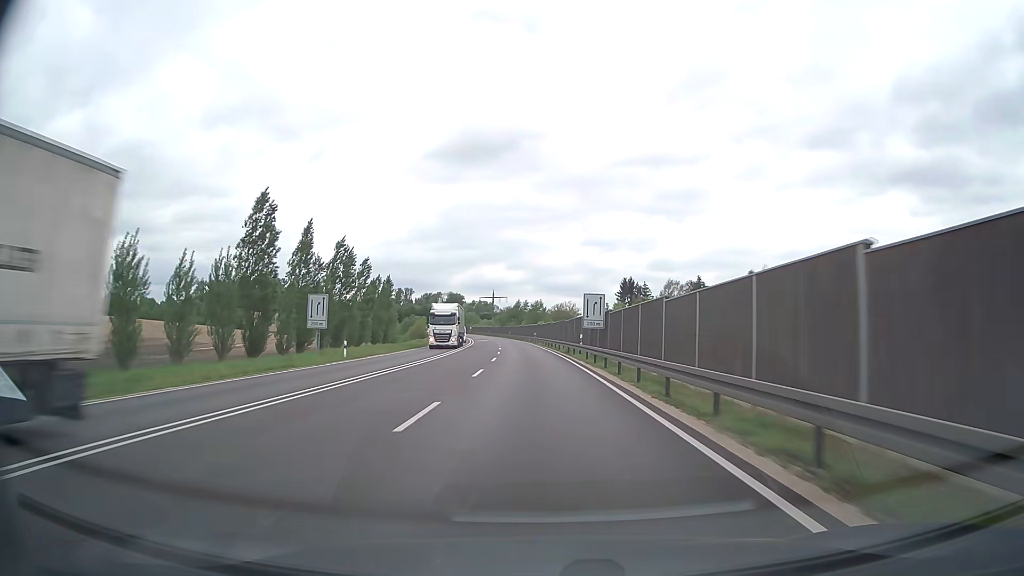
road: trunk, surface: asphalt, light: Day
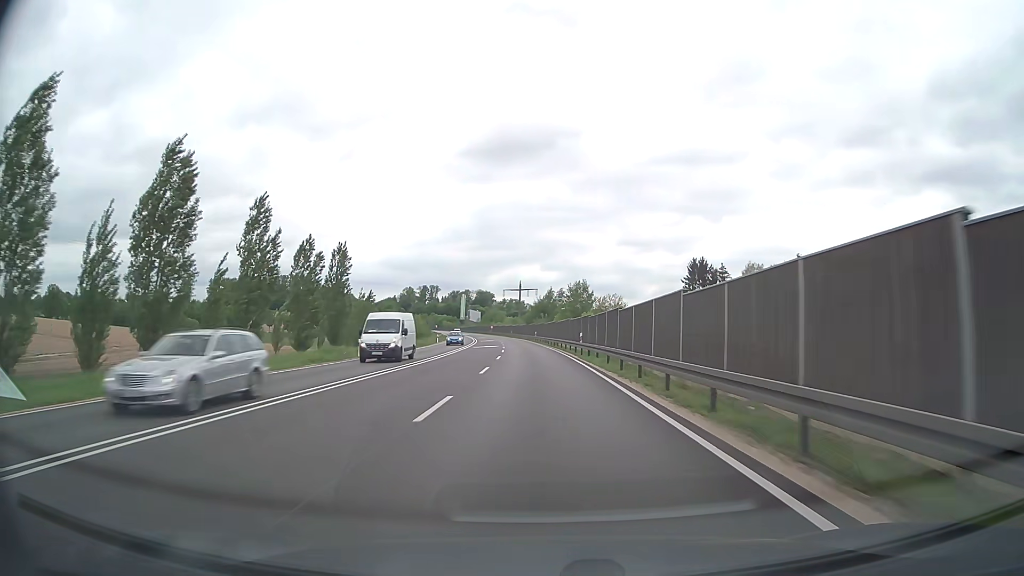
(-1.3, +47.4) m; -3°
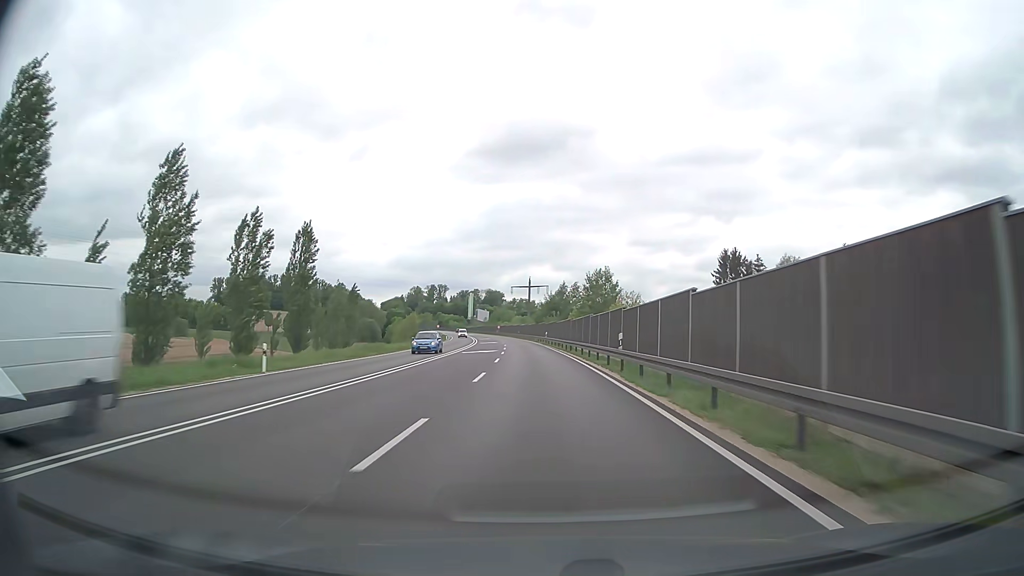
(-0.1, +15.8) m; -1°
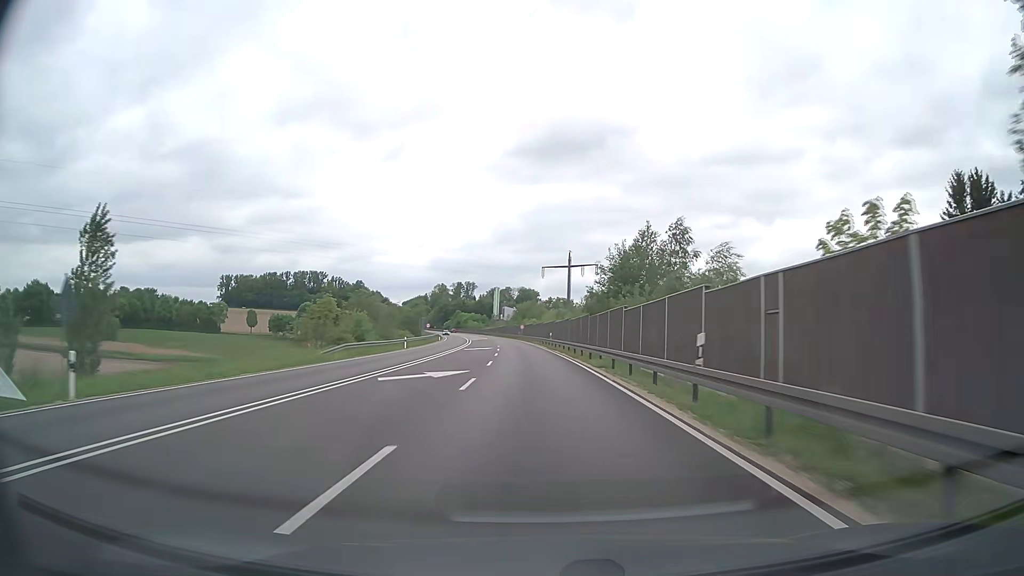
(-1.9, +63.1) m; -3°
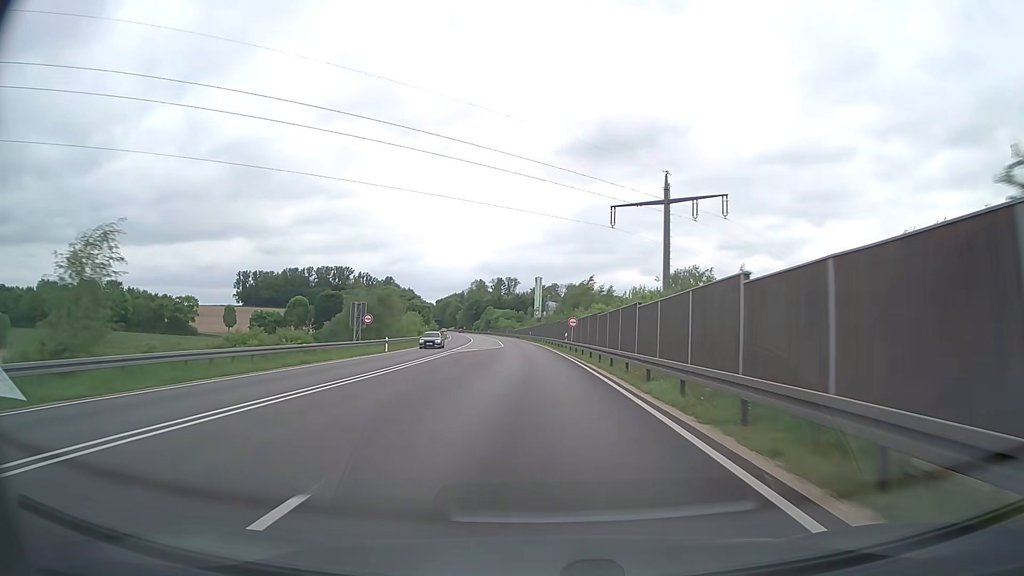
(-2.2, +63.1) m; -4°
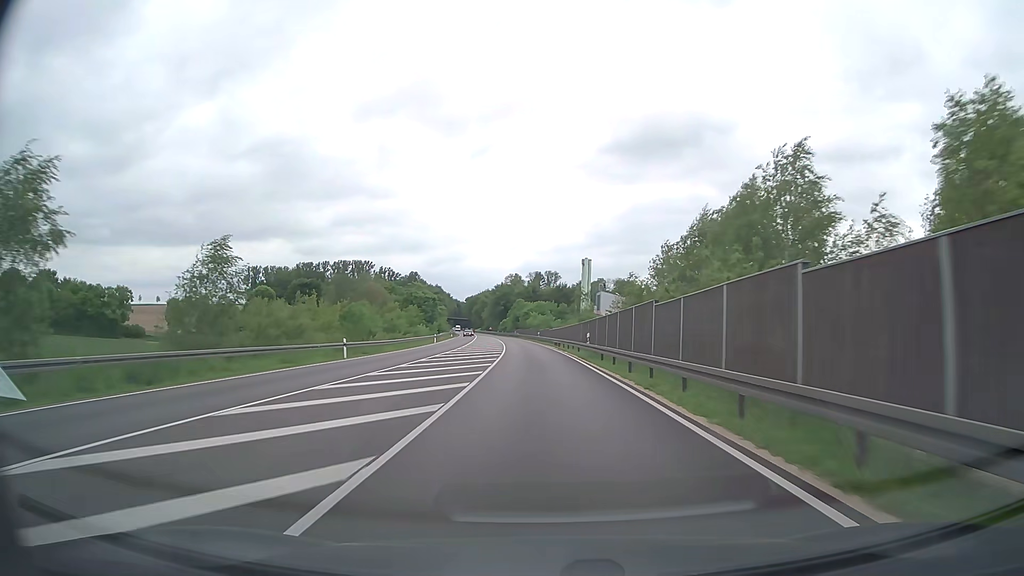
(-2.1, +63.1) m; -3°
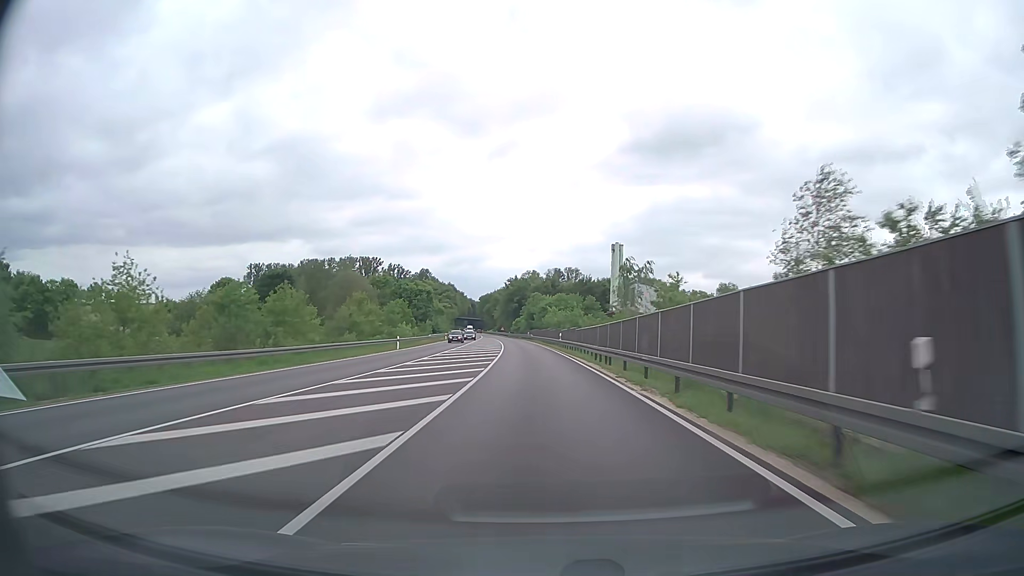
(-0.5, +31.6) m; -2°
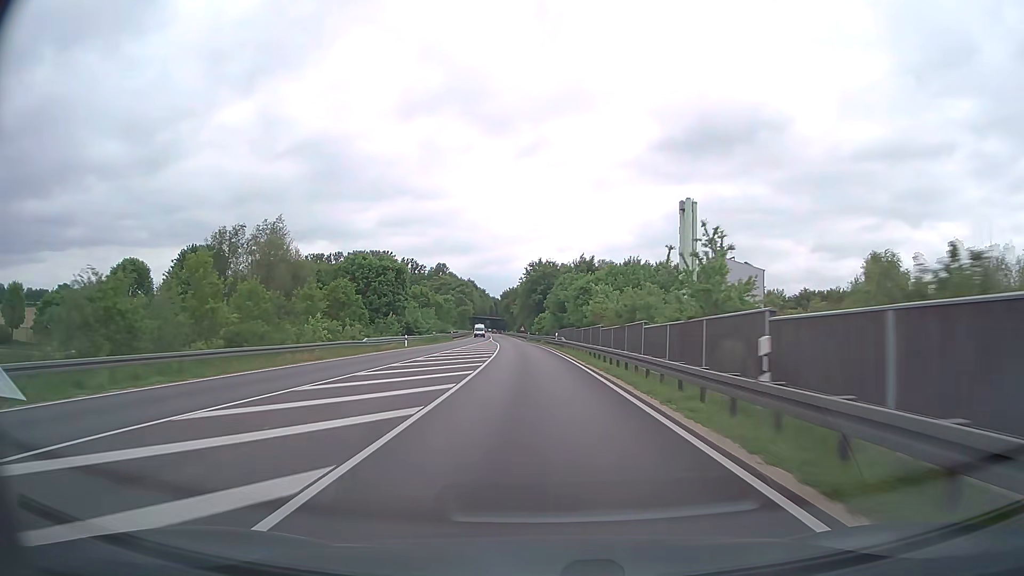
(-1.0, +47.4) m; -3°
(0, +10) (0, +20) (0, +30) (-1, +40) (-1, +50) (-2, +60) (-3, +70) (-3, +80) (-4, +90) (-5, +100) m
